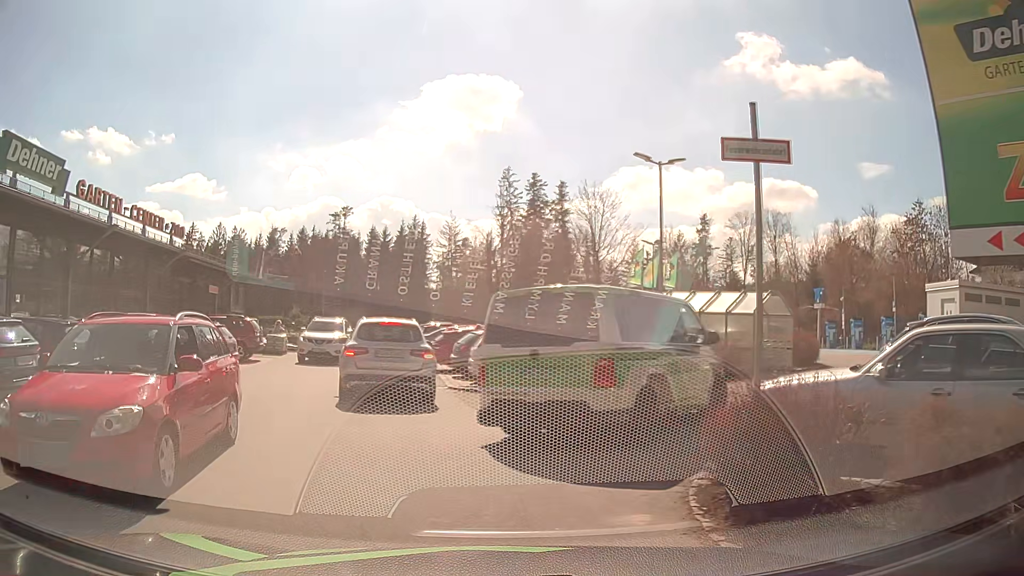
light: Day
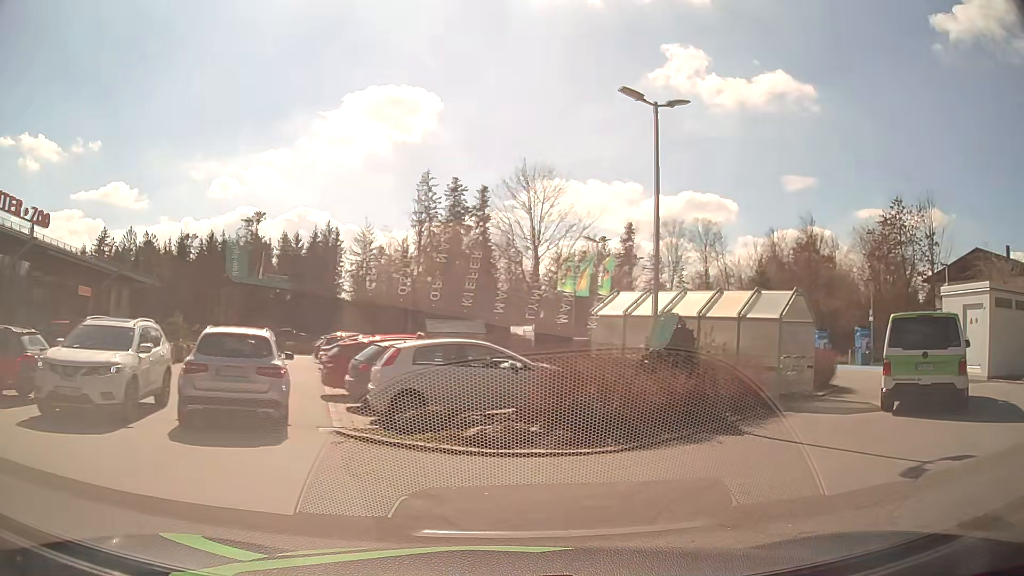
(-0.4, +6.5) m; +5°
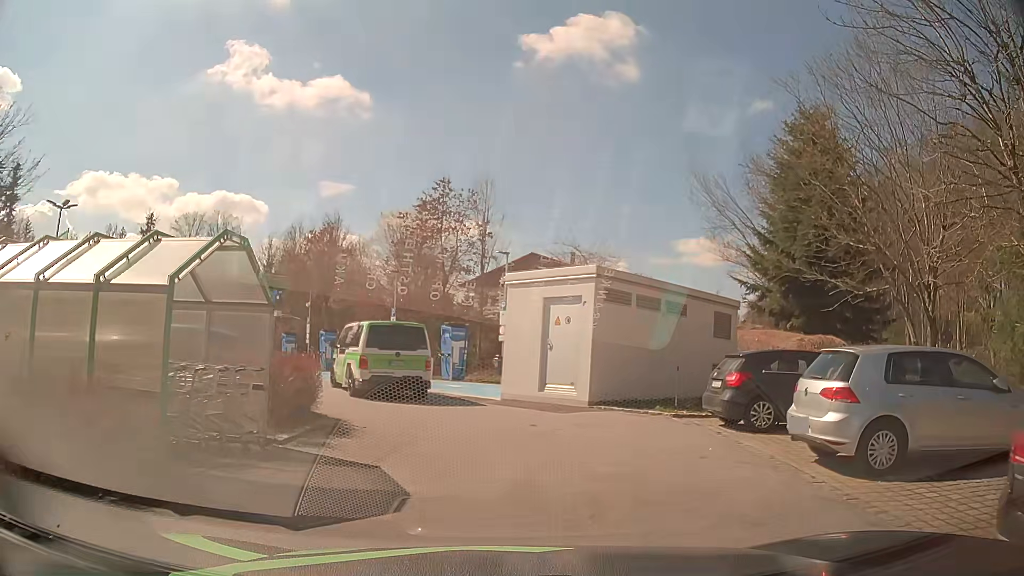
(+3.3, +7.3) m; +42°
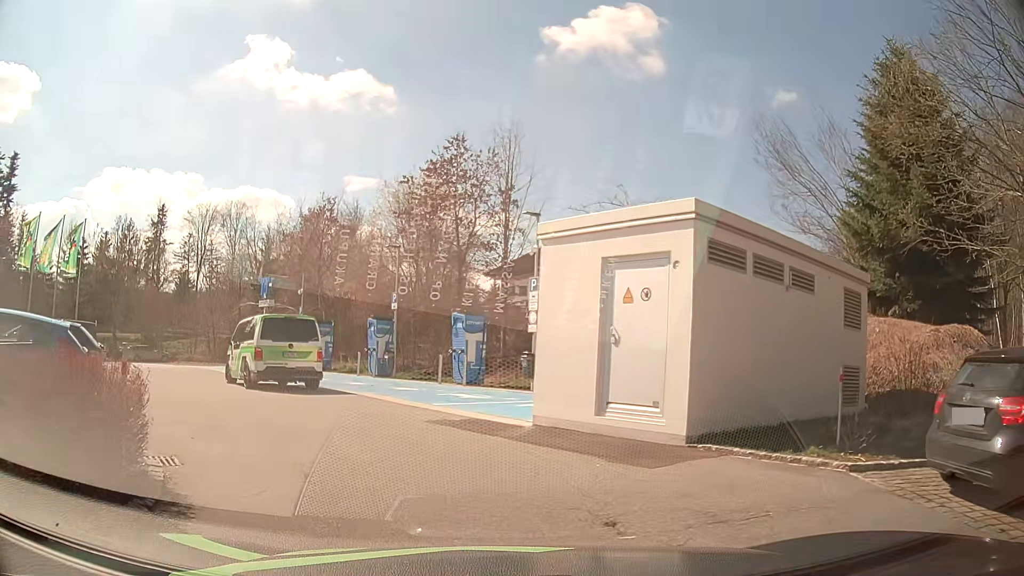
(0.0, +6.7) m; -3°
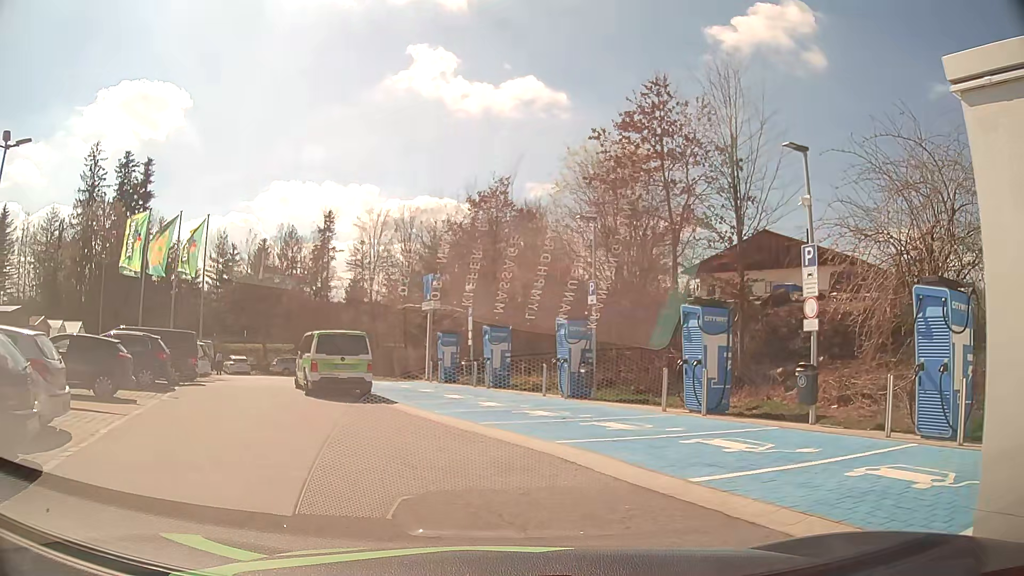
(-0.8, +7.0) m; -17°
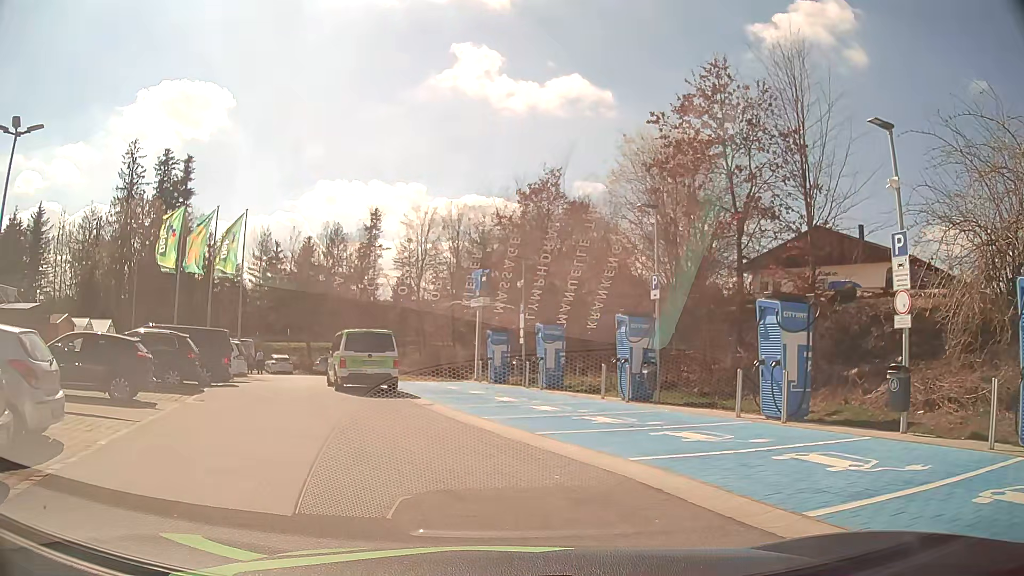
(0.0, +1.5) m; -2°
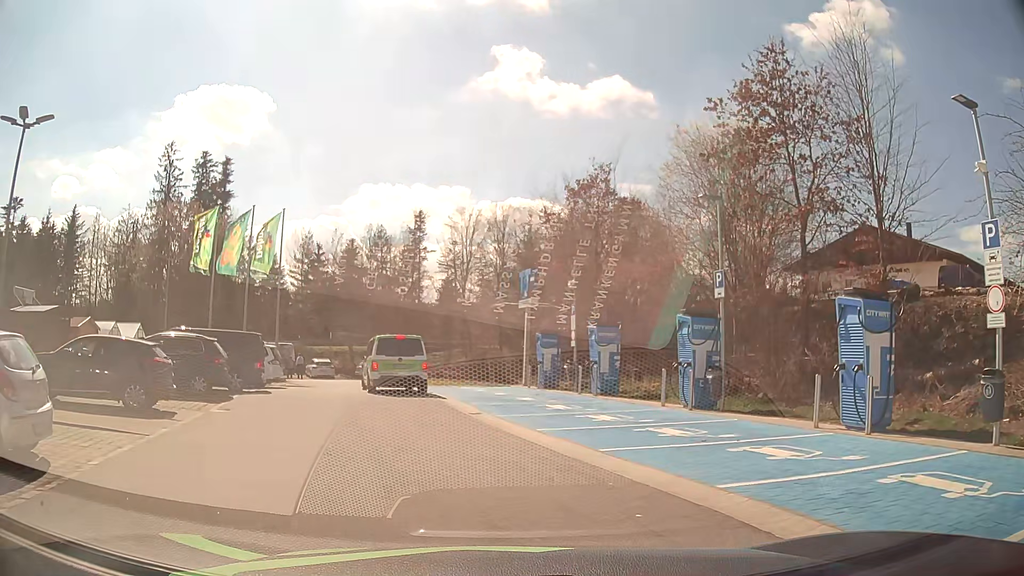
(-0.1, +1.4) m; -5°
